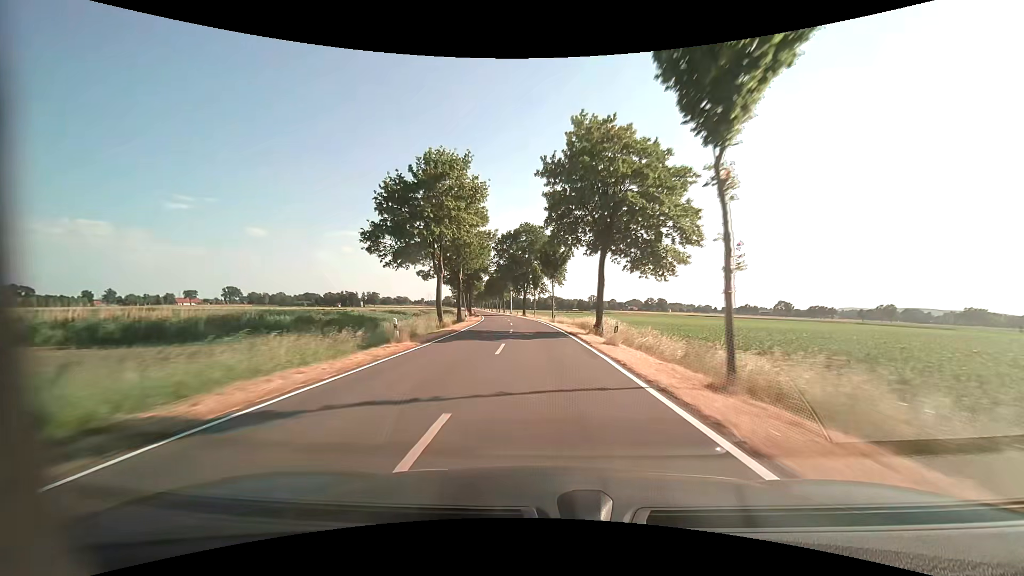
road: tertiary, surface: asphalt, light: Day
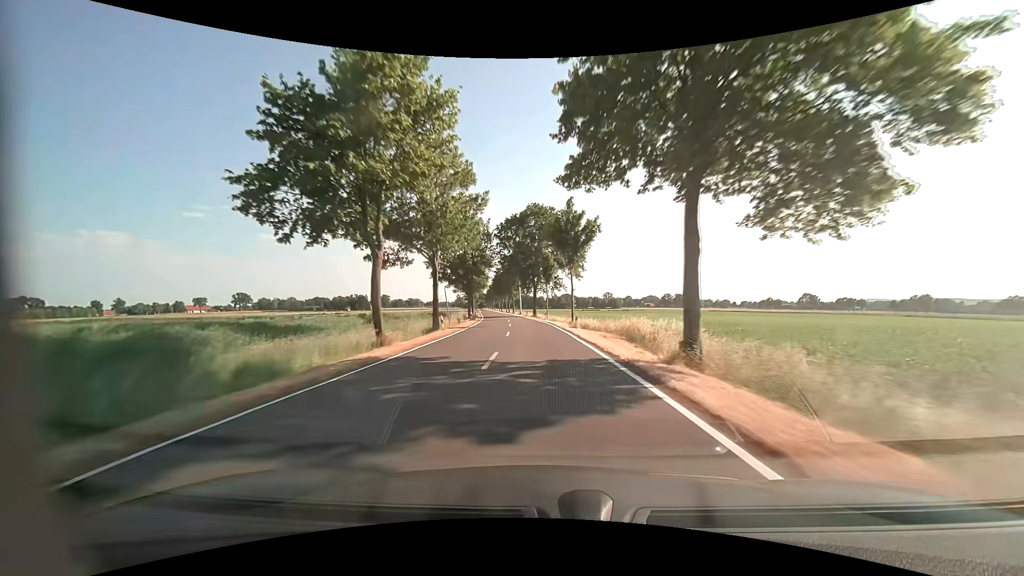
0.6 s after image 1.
(-0.2, +15.8) m; -1°
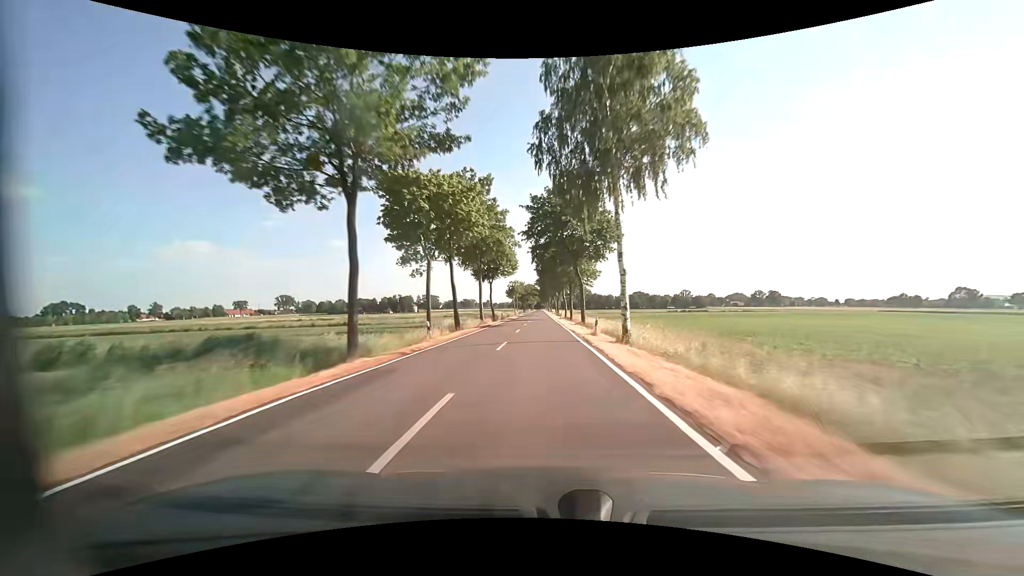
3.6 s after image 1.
(-5.7, +78.7) m; -7°
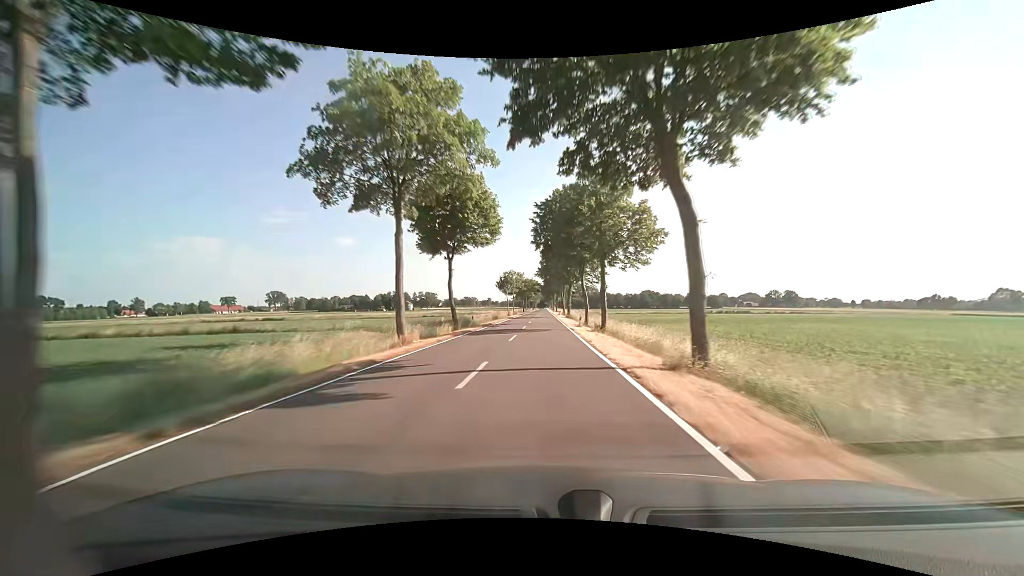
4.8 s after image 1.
(-0.4, +31.7) m; -1°
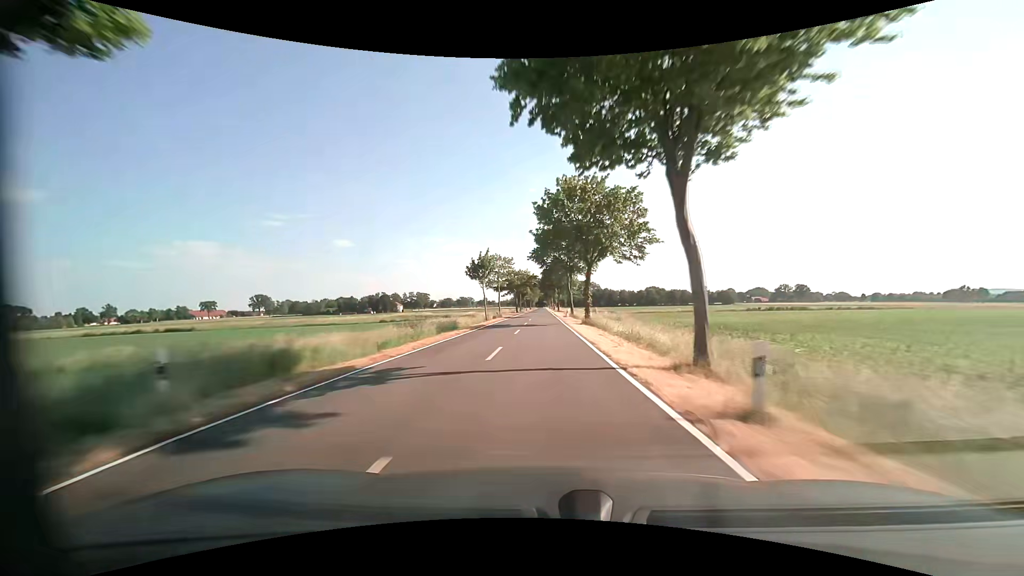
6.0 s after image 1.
(+0.1, +31.7) m; 0°
(0, +10) (0, +20) (0, +30) (0, +40) (0, +50) (0, +60) (0, +70) (0, +80) (0, +90) (0, +100) m
